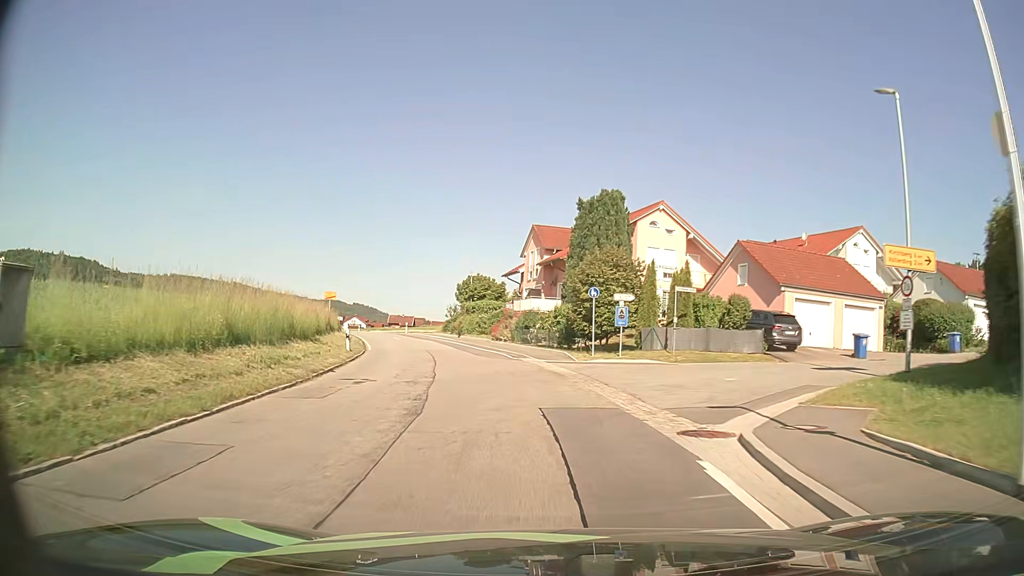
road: secondary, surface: asphalt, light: Day
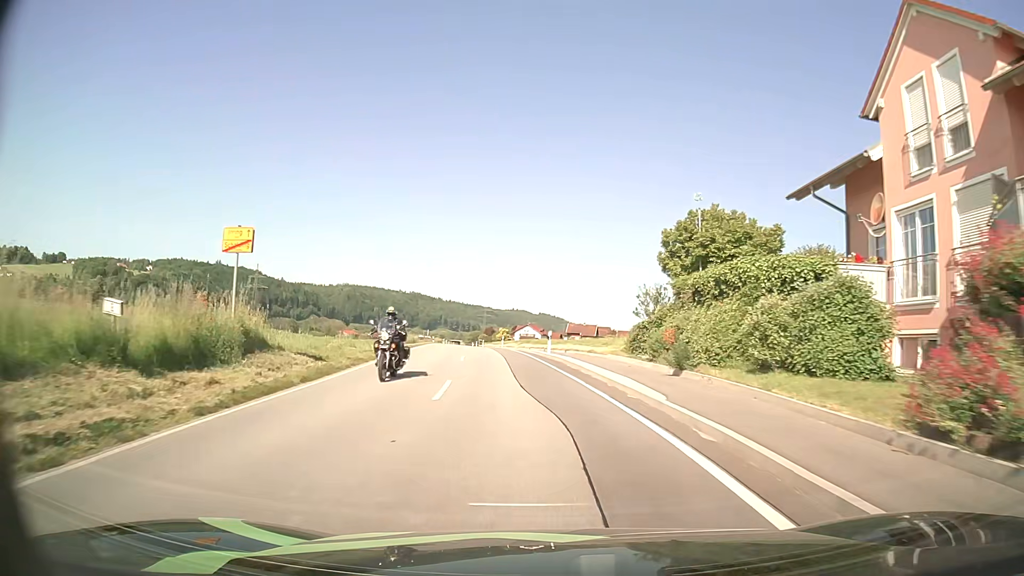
(-5.6, +38.5) m; -16°
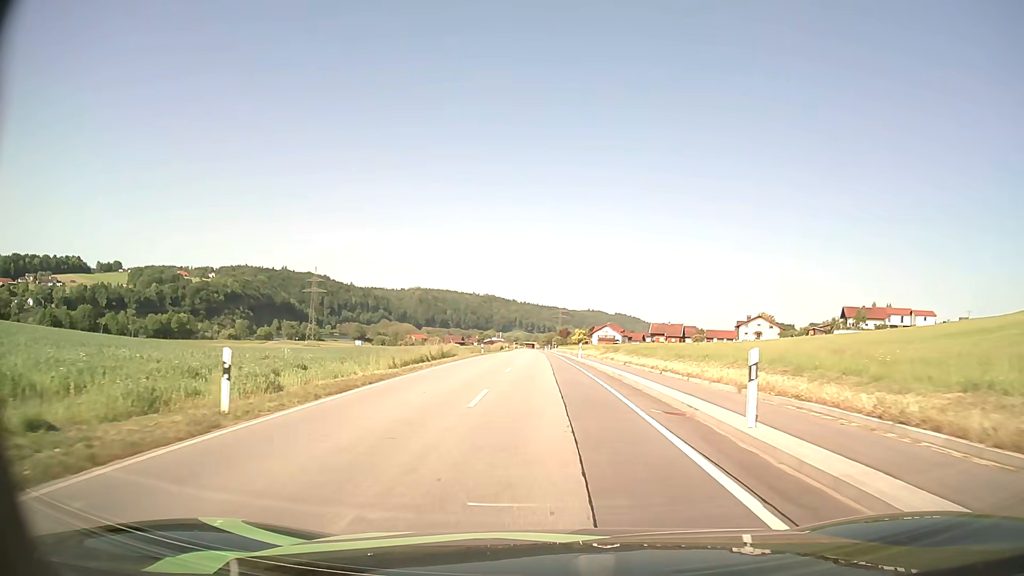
(-1.7, +24.1) m; -7°
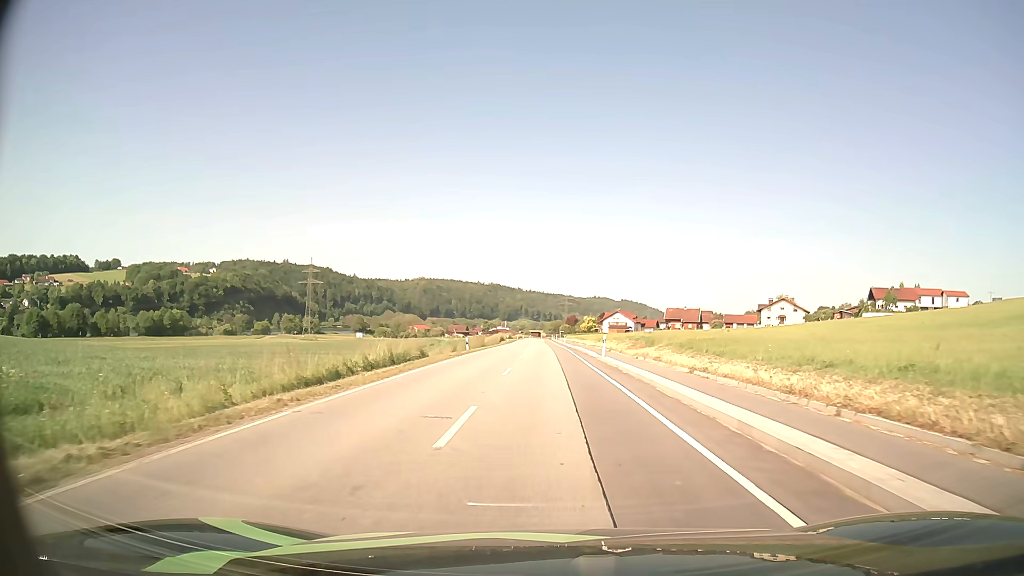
(-0.2, +16.2) m; 0°
